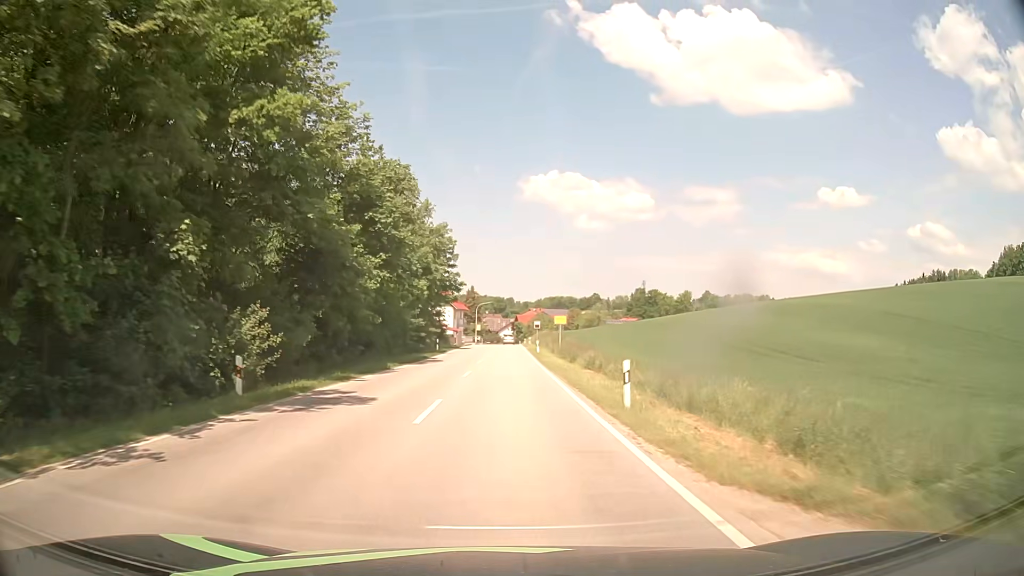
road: secondary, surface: asphalt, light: Day
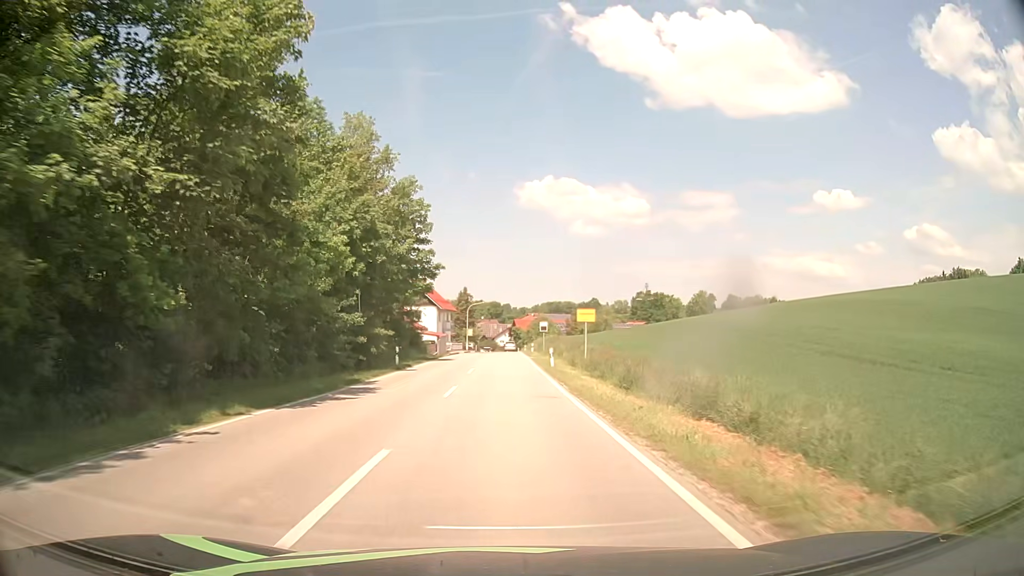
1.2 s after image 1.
(+0.1, +18.4) m; 0°
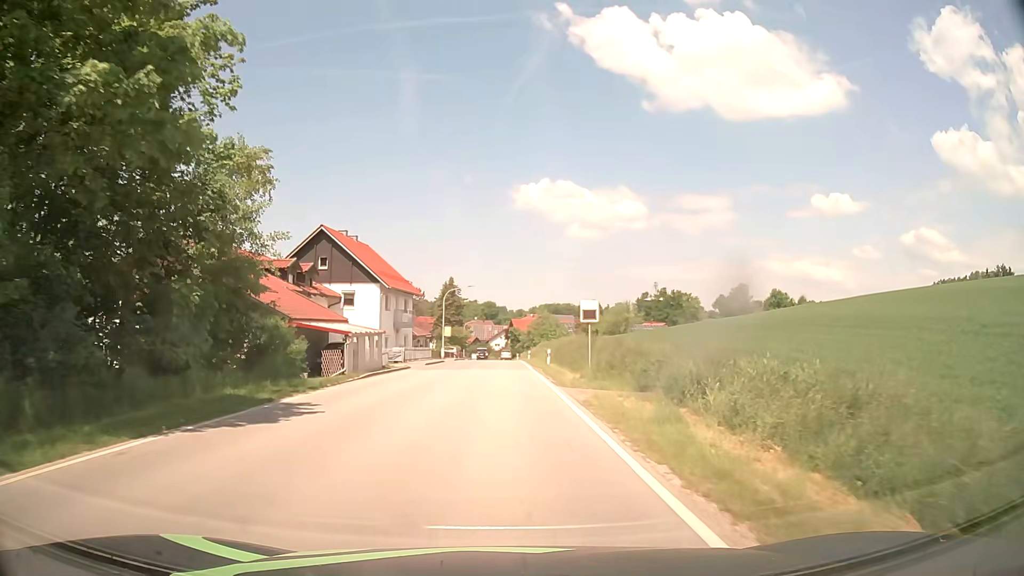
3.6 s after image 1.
(+0.1, +33.1) m; +1°
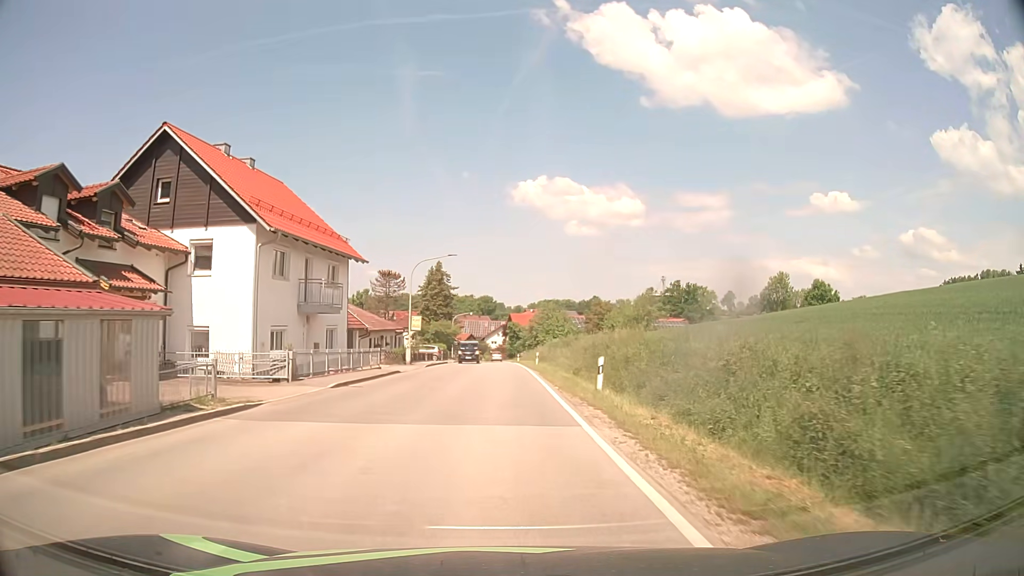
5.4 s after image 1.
(-0.1, +22.4) m; 0°
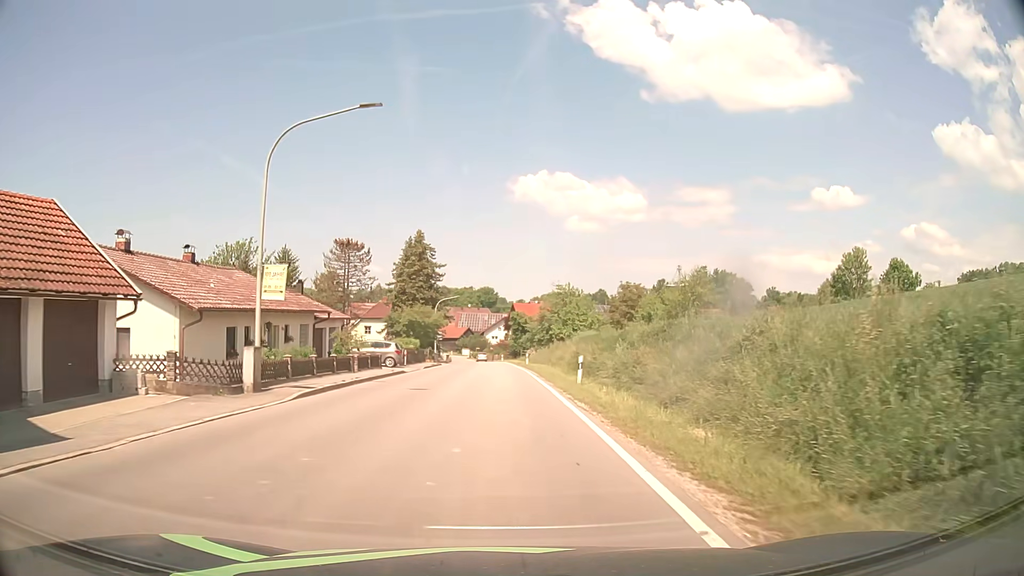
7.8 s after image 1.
(0.0, +28.0) m; 0°
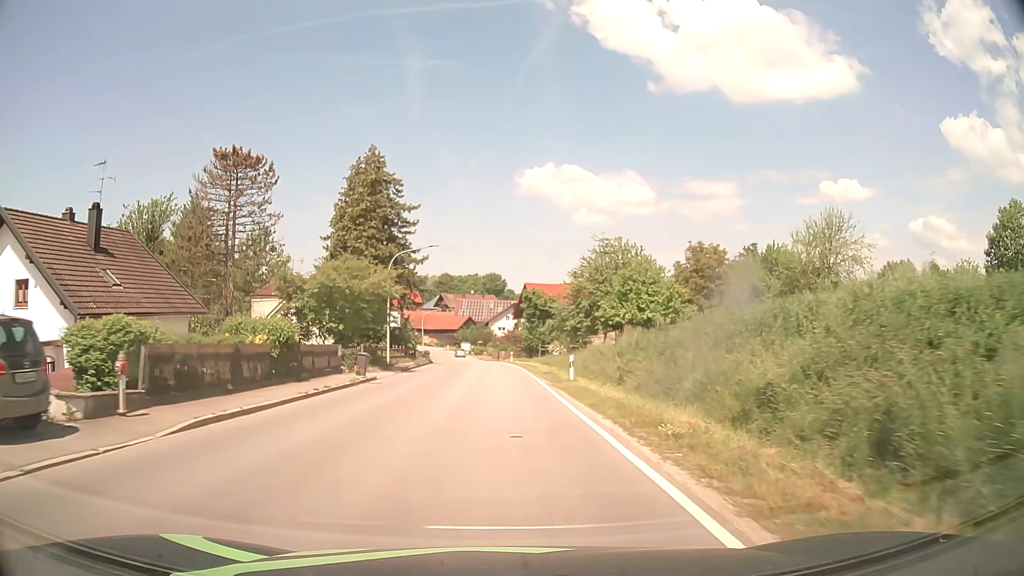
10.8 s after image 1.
(-0.4, +35.0) m; -1°
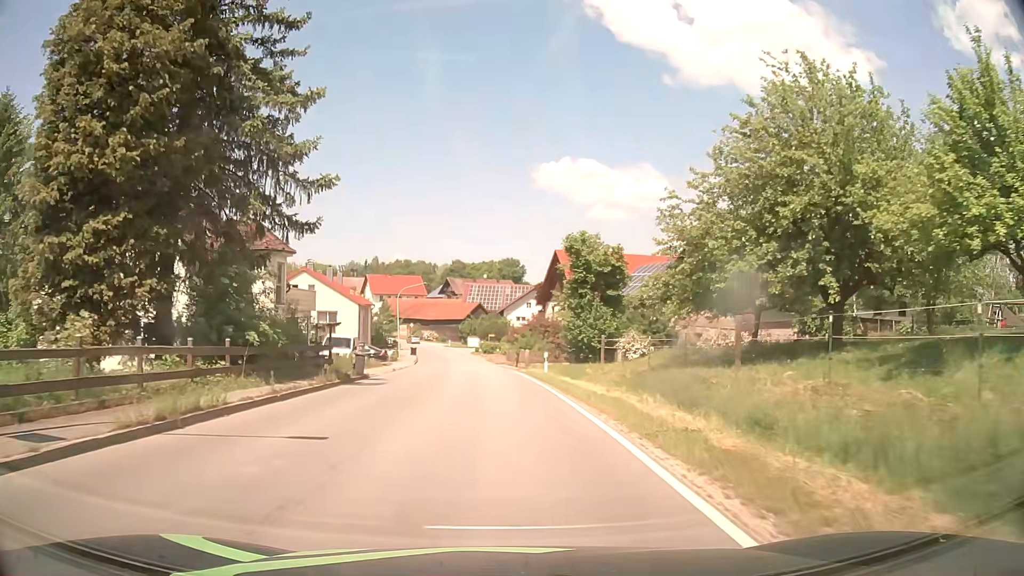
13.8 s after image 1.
(-0.3, +35.7) m; -1°
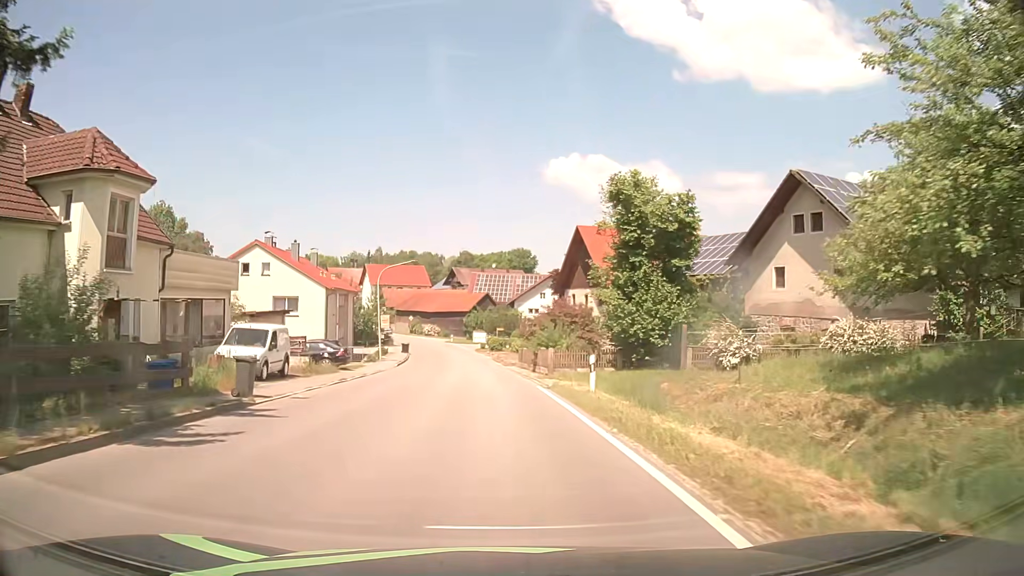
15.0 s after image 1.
(-0.1, +14.2) m; -1°
